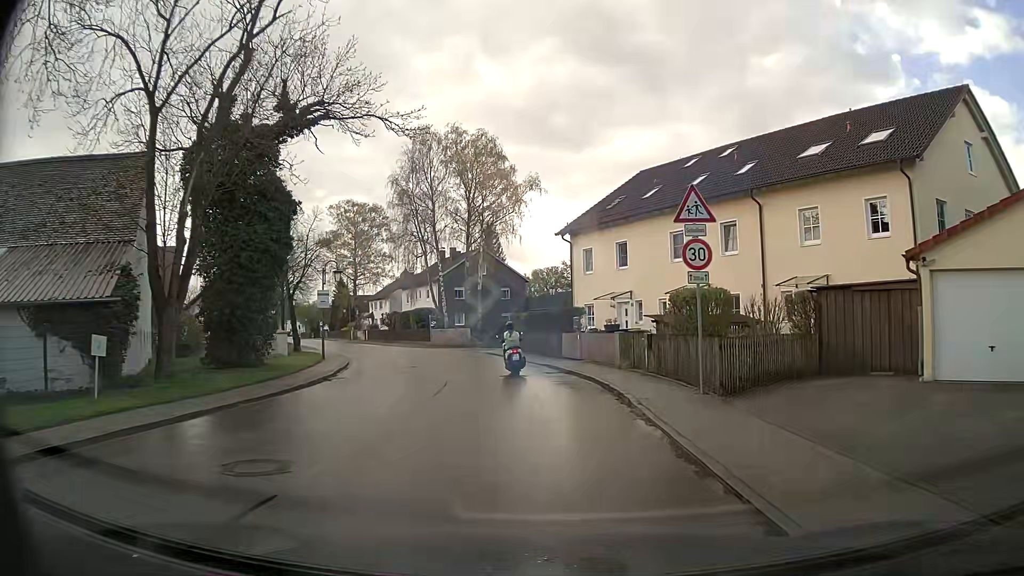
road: residential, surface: asphalt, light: Day
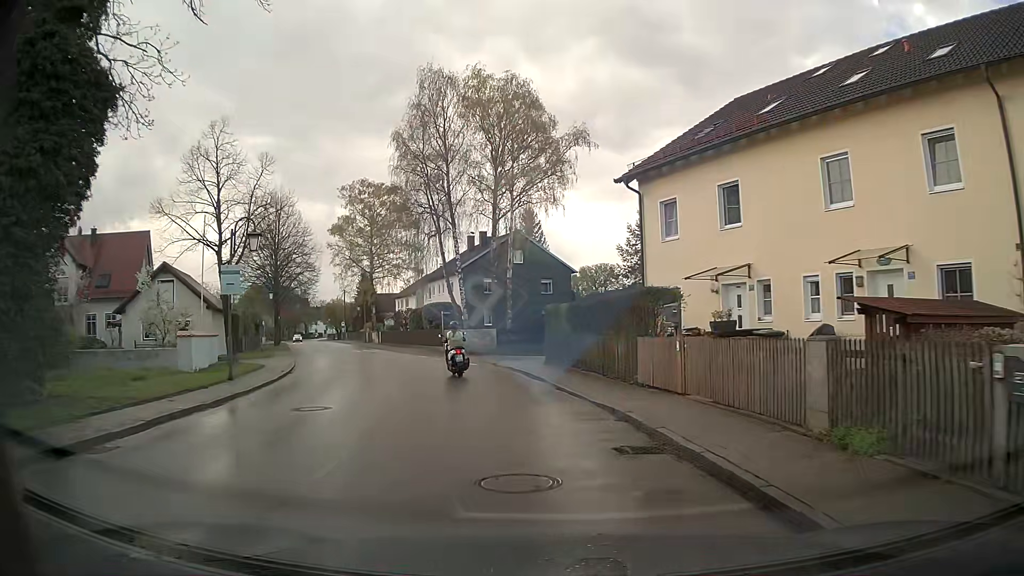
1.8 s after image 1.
(0.0, +13.6) m; -2°
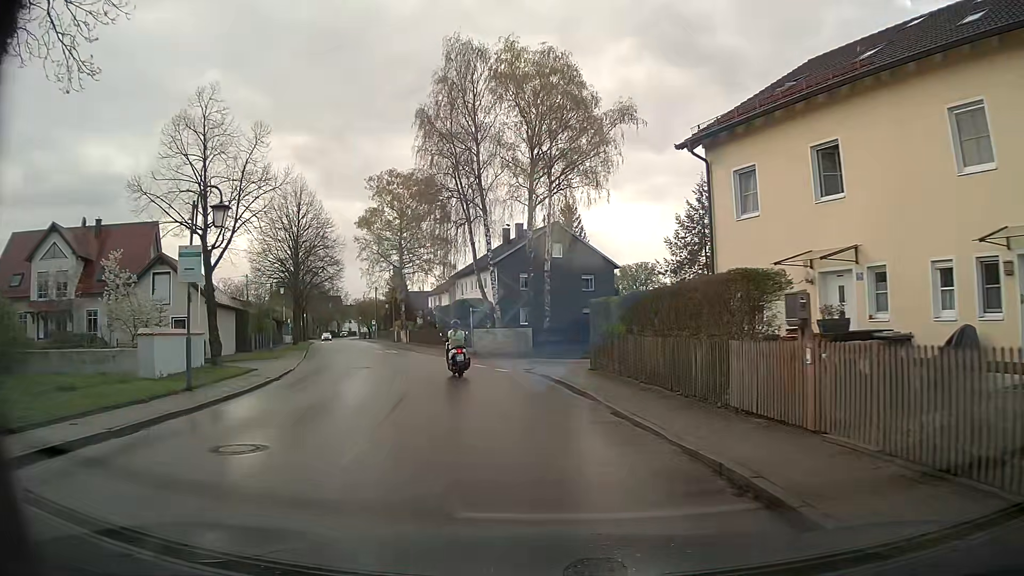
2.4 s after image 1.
(-0.2, +4.6) m; -3°
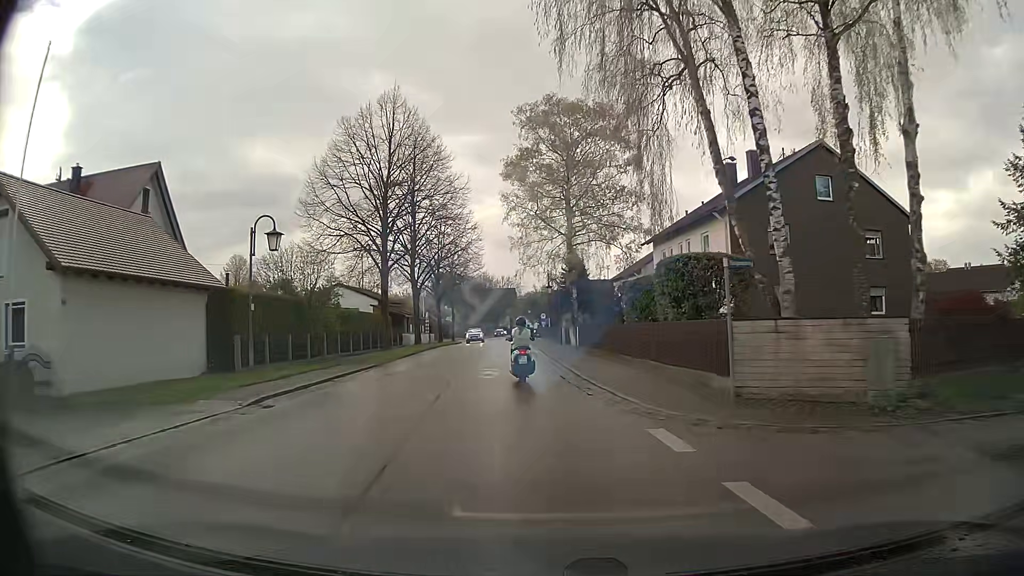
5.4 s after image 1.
(-3.5, +23.2) m; -16°
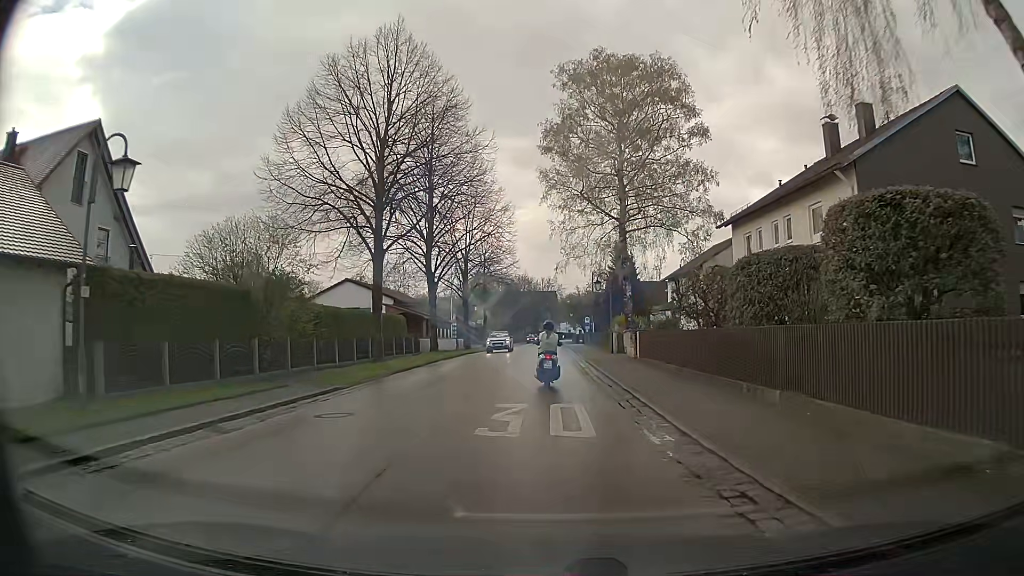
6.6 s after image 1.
(-0.3, +9.4) m; -4°
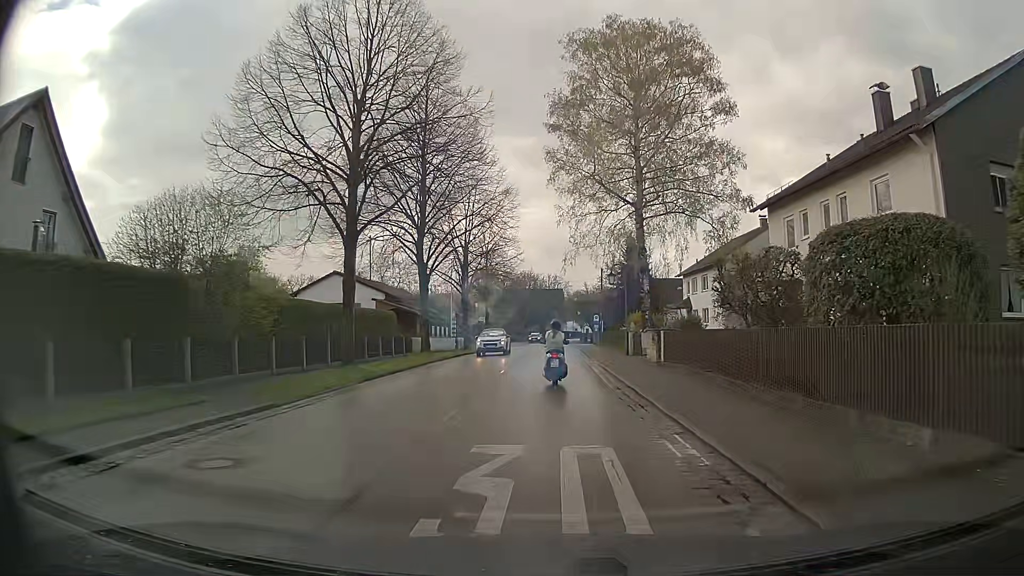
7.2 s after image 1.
(0.0, +4.6) m; -1°
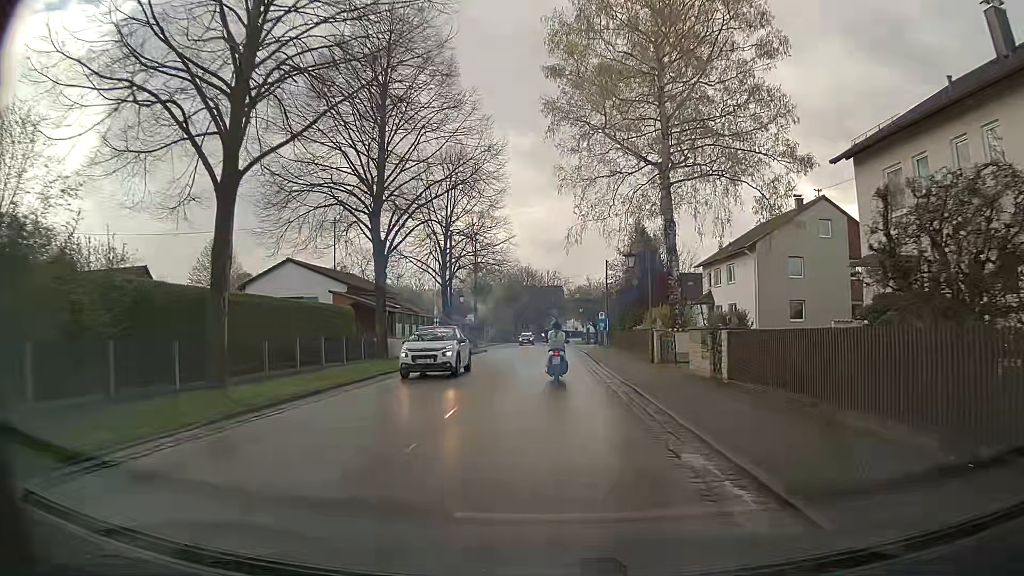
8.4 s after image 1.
(+0.2, +8.7) m; +1°
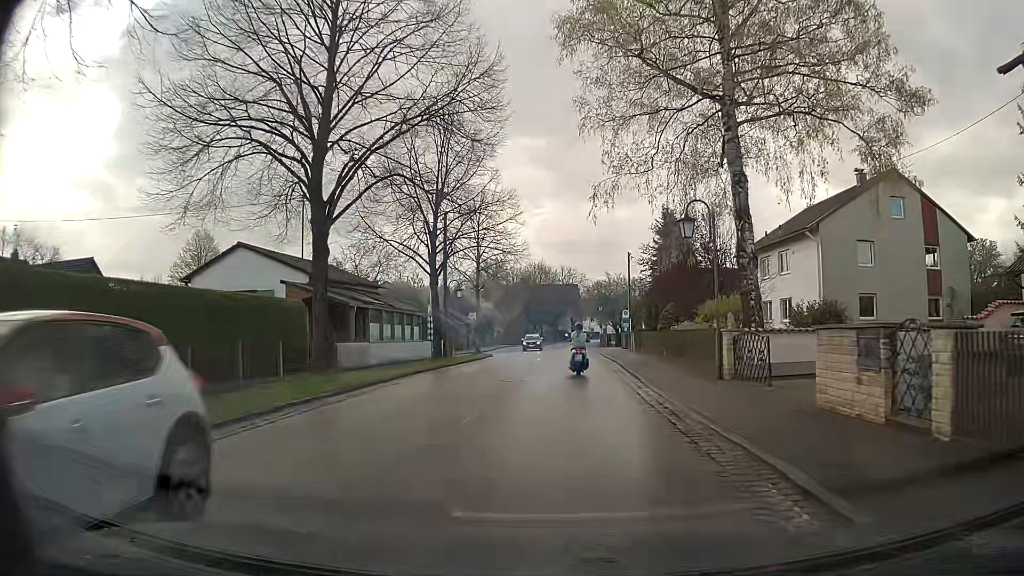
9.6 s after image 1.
(0.0, +8.4) m; -1°
